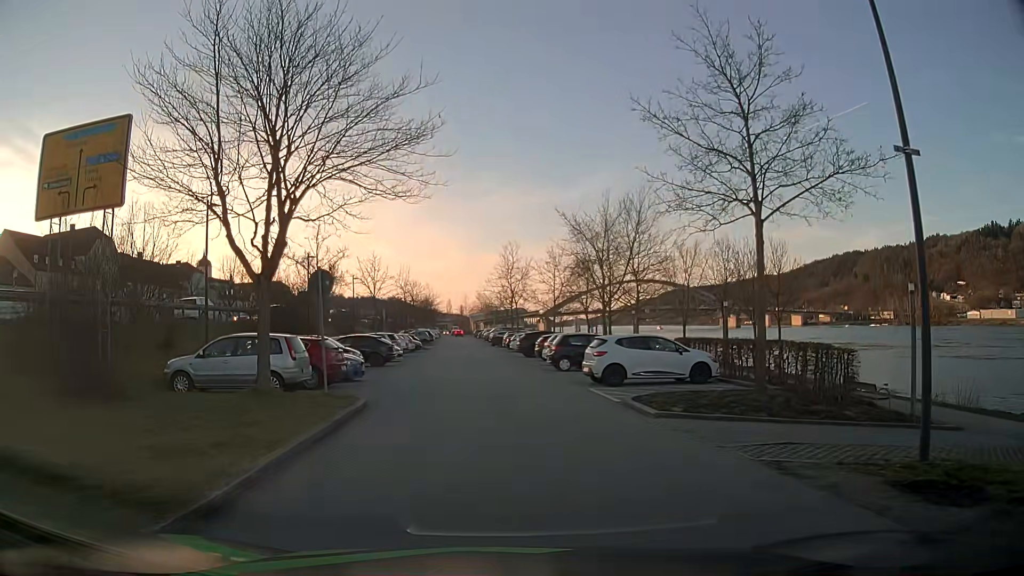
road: residential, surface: asphalt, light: Day
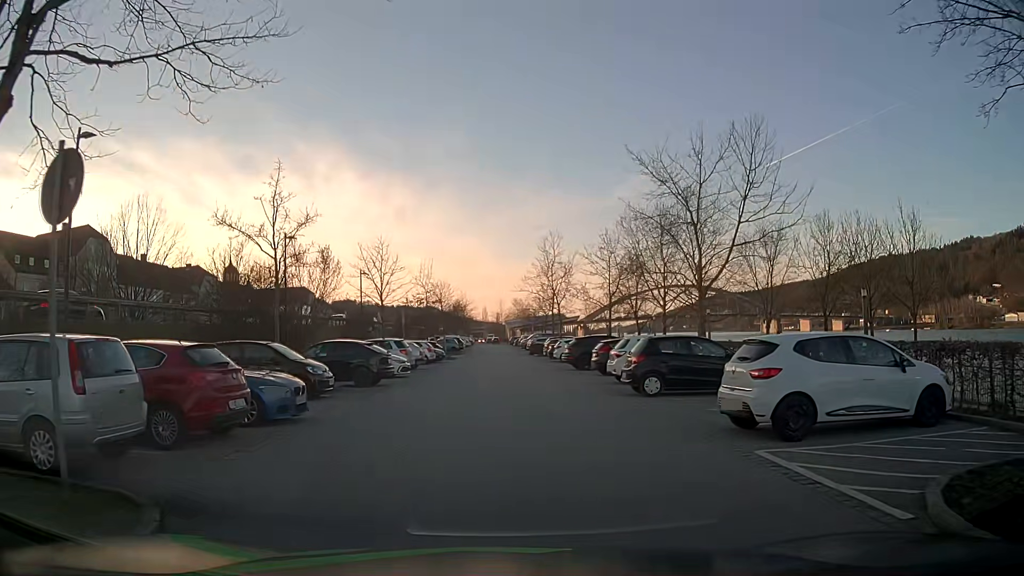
(-0.3, +10.2) m; -3°
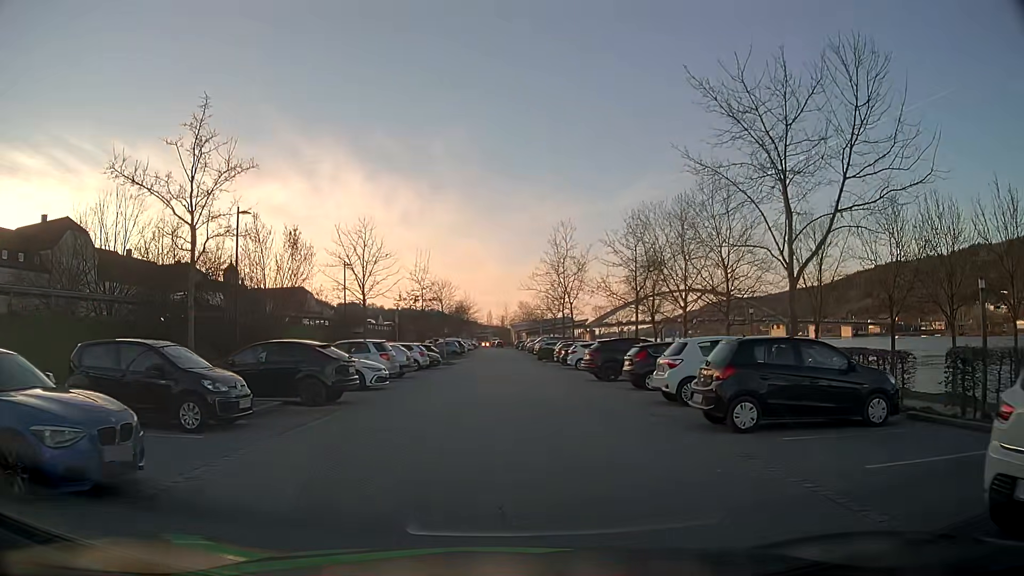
(-0.1, +6.3) m; -1°
(0, +10) (0, +20) (0, +30) (0, +40) (0, +50) (0, +60) (-1, +70) (-1, +80) (0, +90) (0, +100) m
